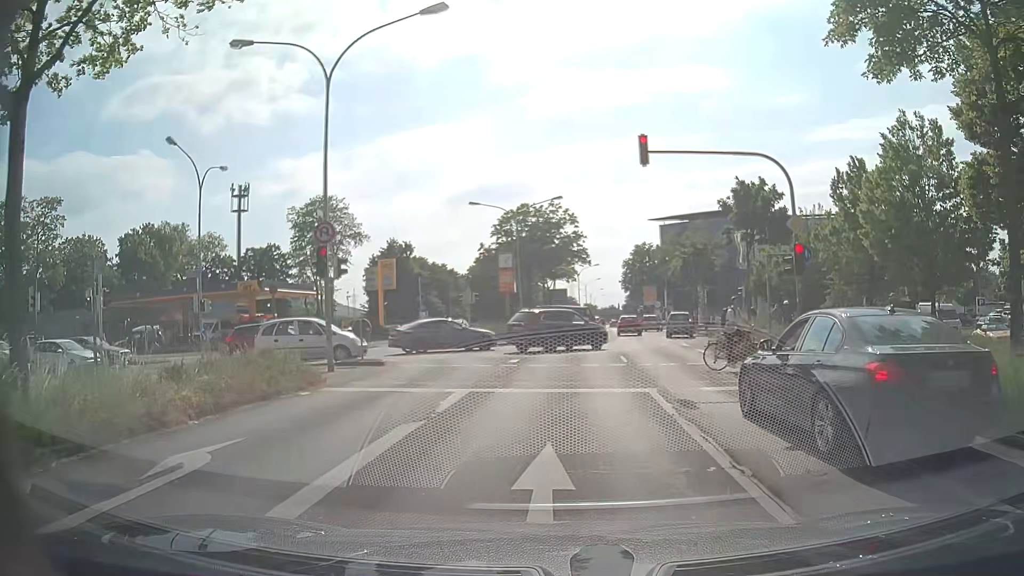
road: primary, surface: asphalt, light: Day
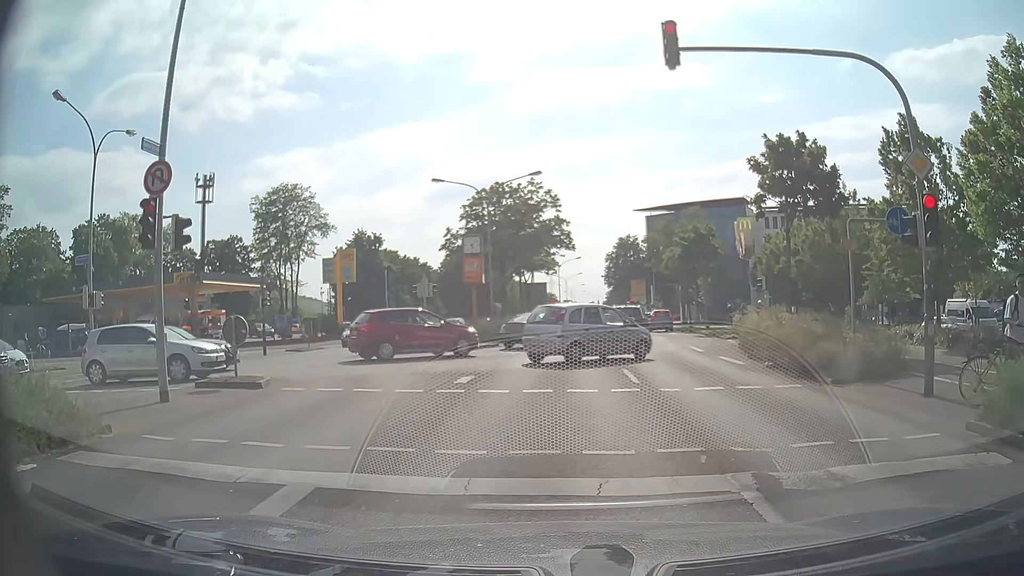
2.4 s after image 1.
(+0.2, +6.9) m; +4°
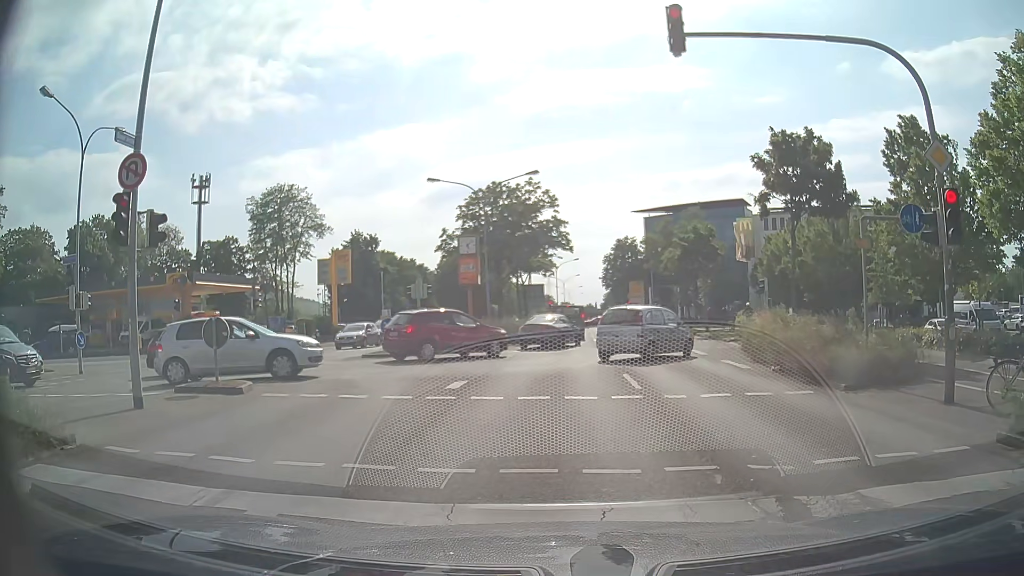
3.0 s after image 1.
(0.0, +0.6) m; 0°
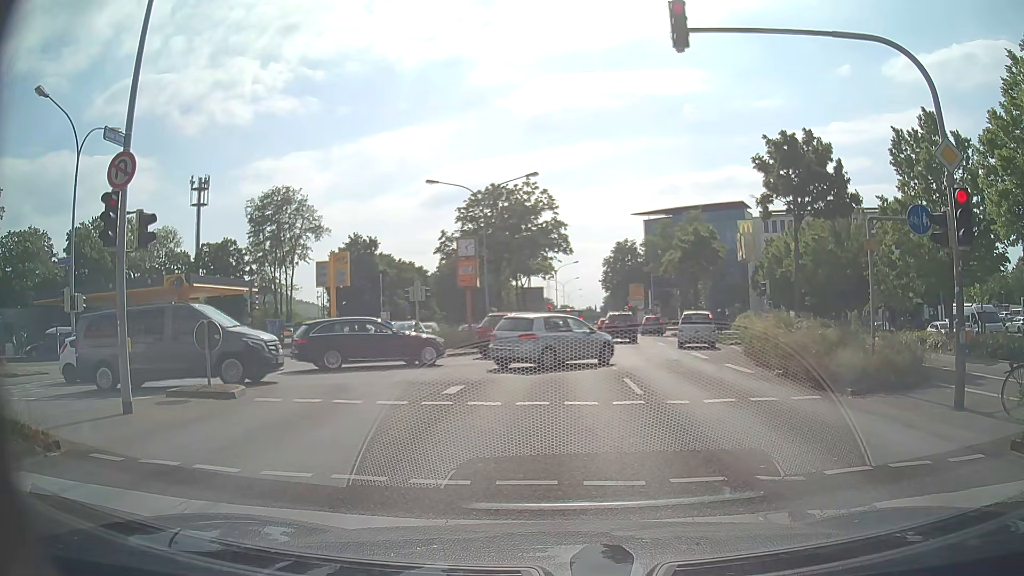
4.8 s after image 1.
(0.0, +0.3) m; 0°
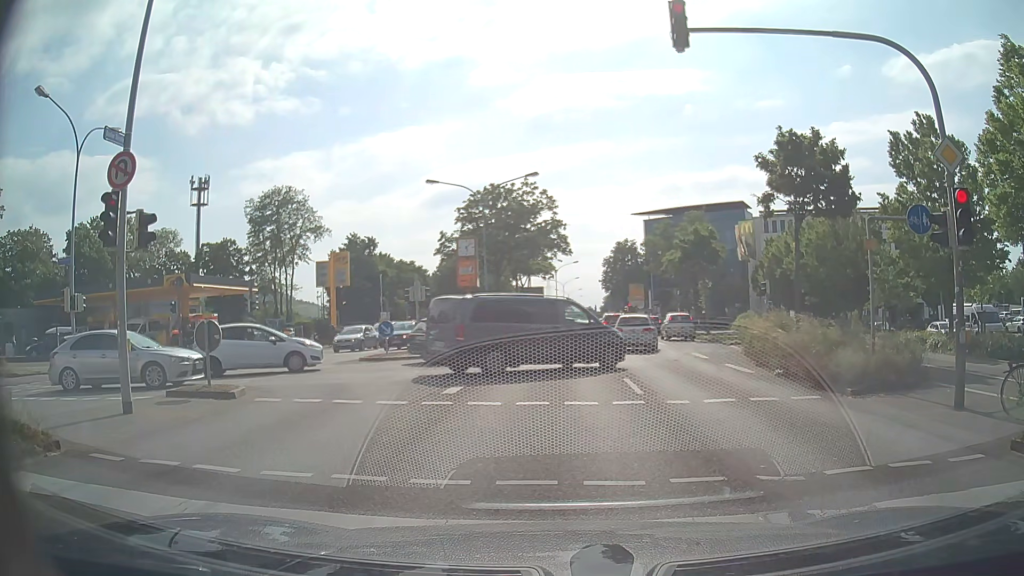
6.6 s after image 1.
(0.0, 0.0) m; 0°
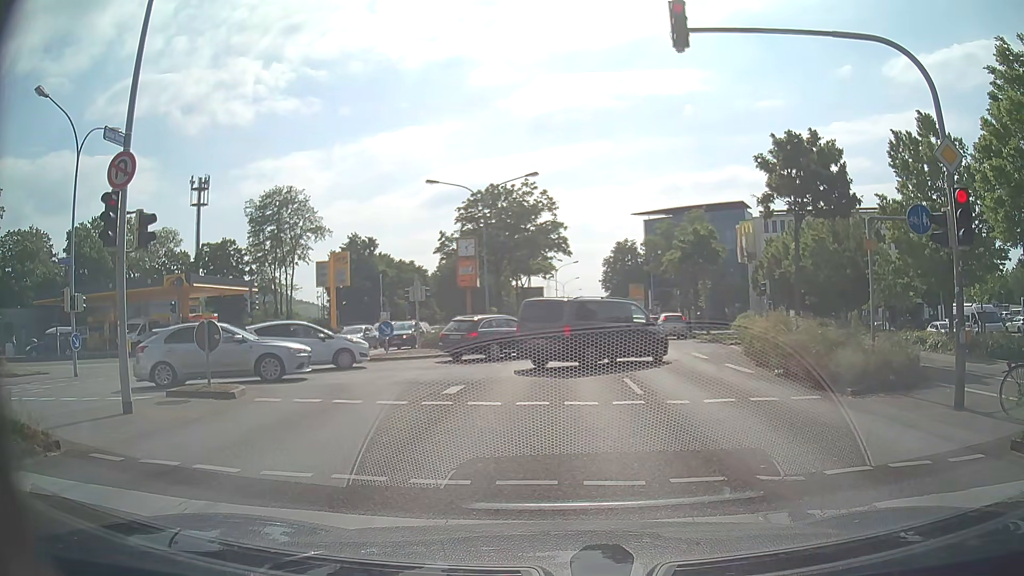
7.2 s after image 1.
(0.0, 0.0) m; 0°
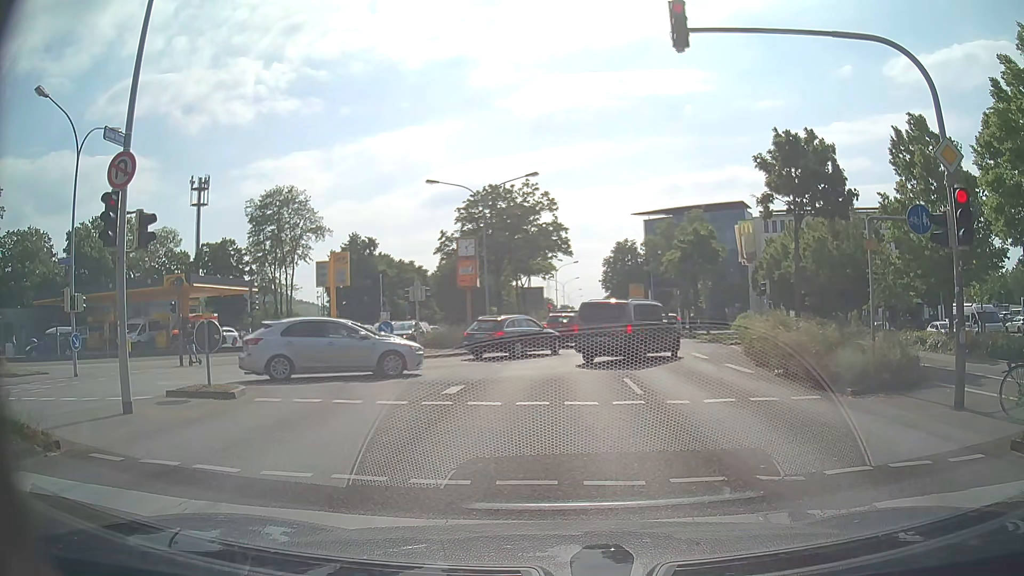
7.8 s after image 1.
(0.0, 0.0) m; 0°
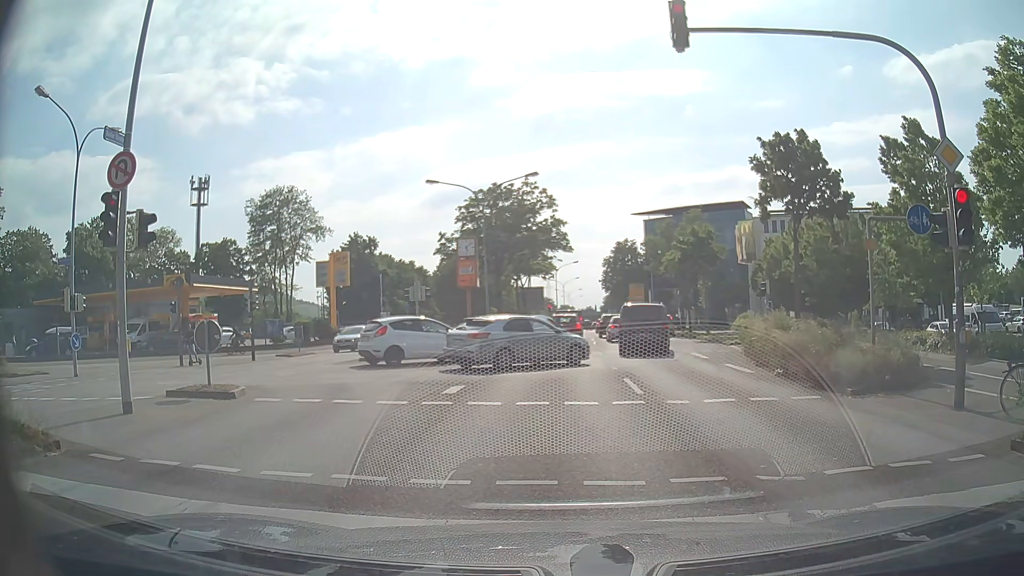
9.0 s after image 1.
(0.0, 0.0) m; 0°
